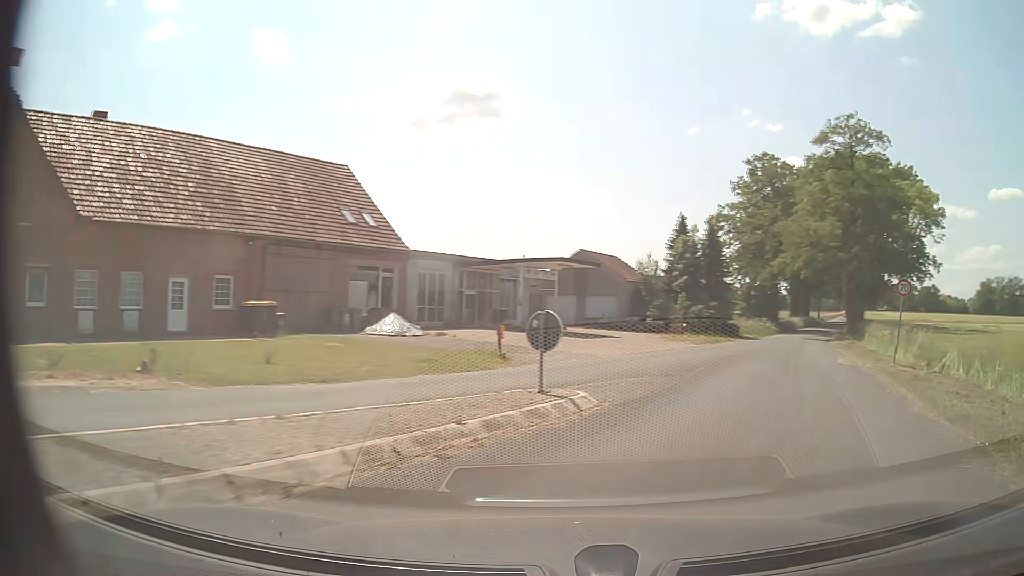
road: residential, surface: paved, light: Day
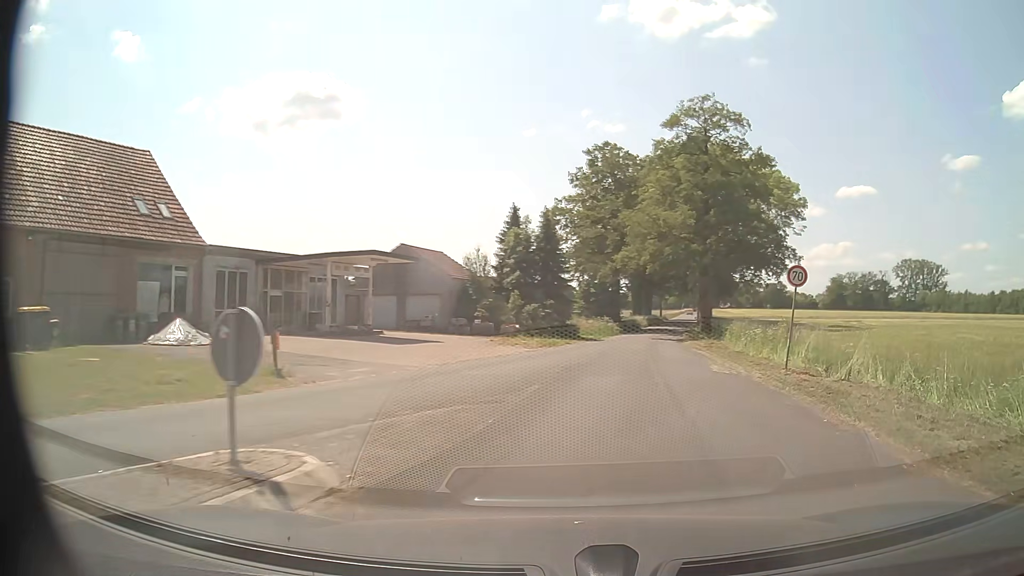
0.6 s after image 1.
(+0.6, +5.0) m; +13°
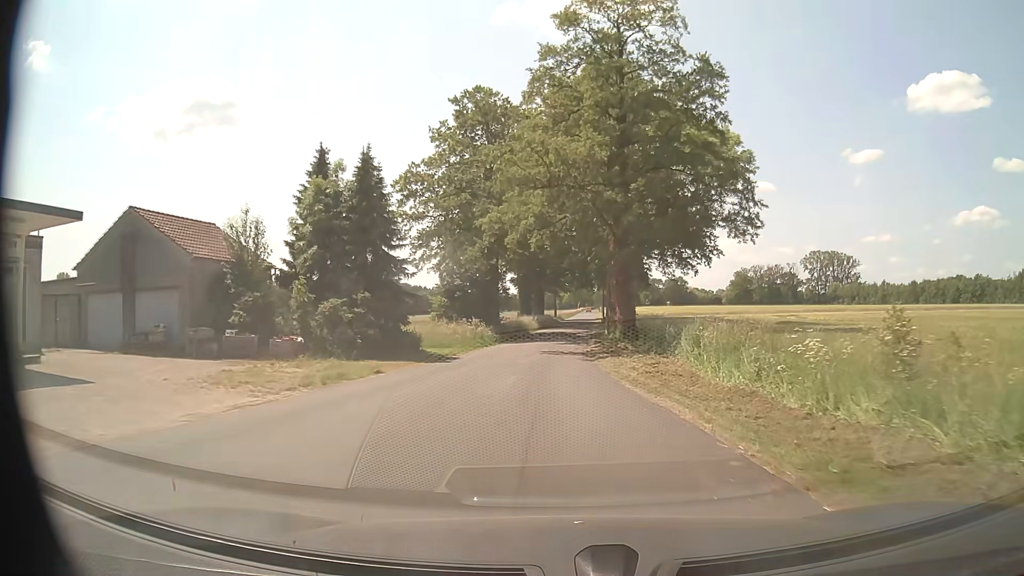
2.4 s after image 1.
(+2.8, +18.6) m; +9°
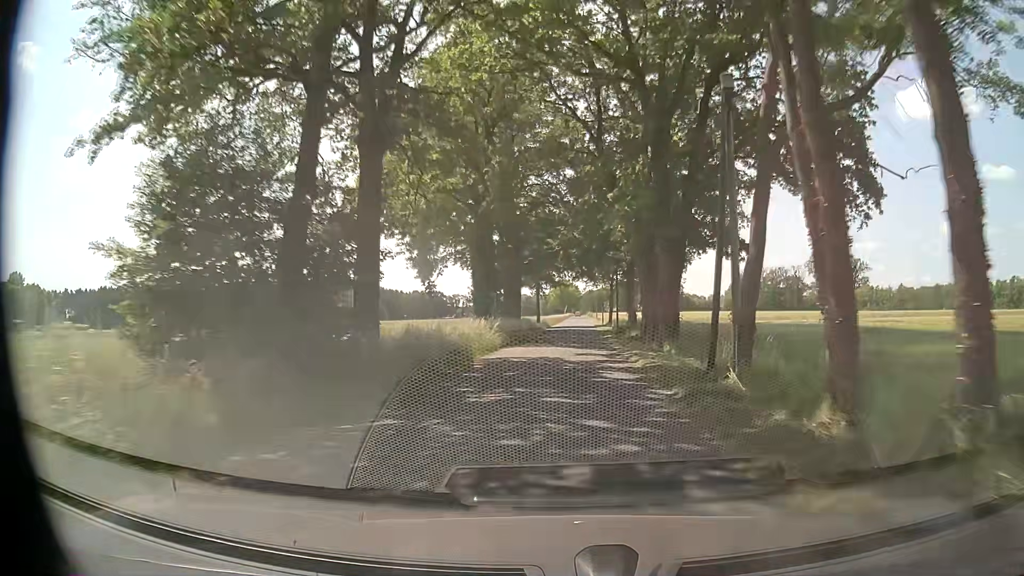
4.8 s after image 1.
(+0.1, +34.6) m; +1°
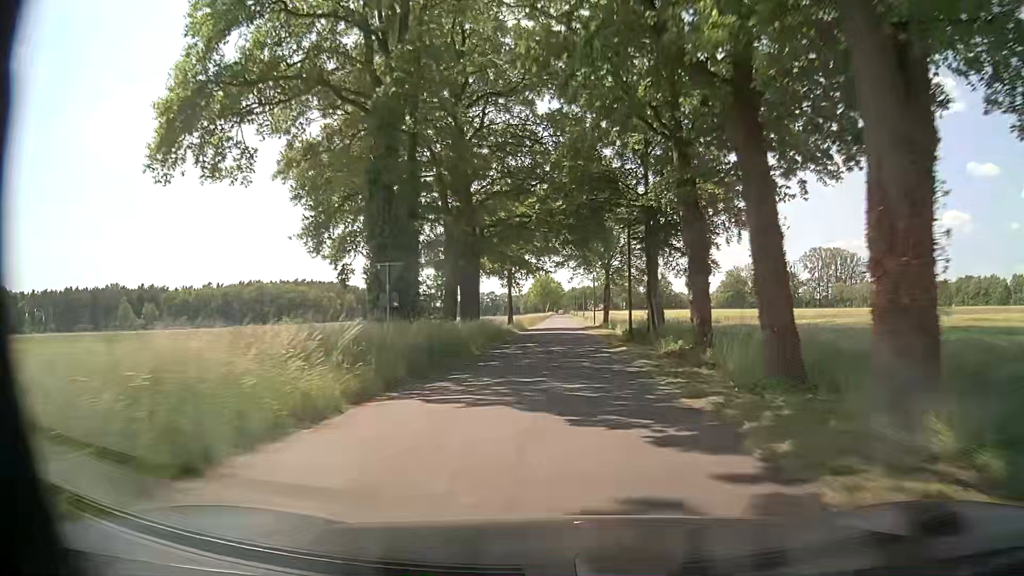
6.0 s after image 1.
(+0.7, +20.8) m; +2°
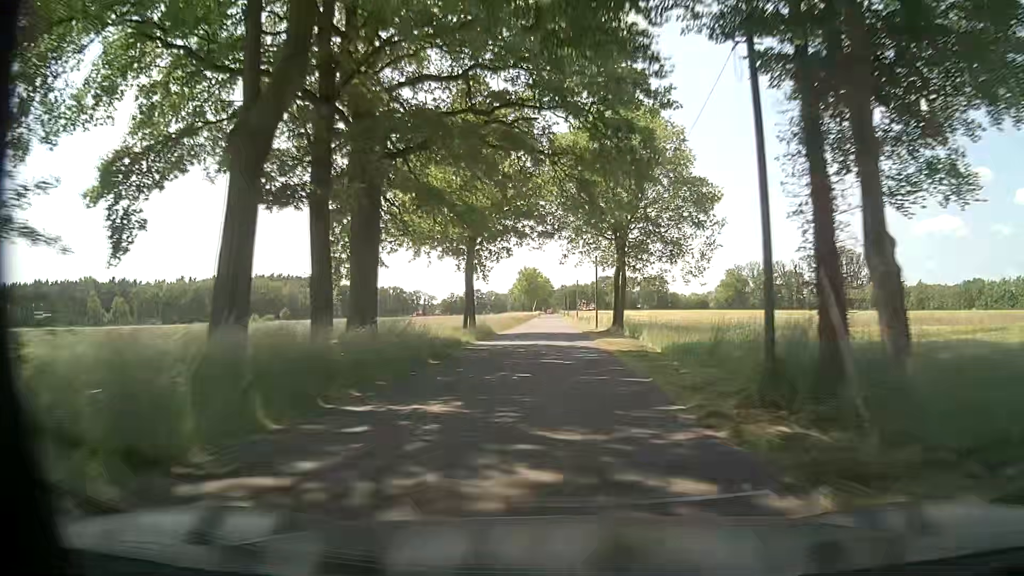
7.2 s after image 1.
(+0.2, +22.6) m; +1°
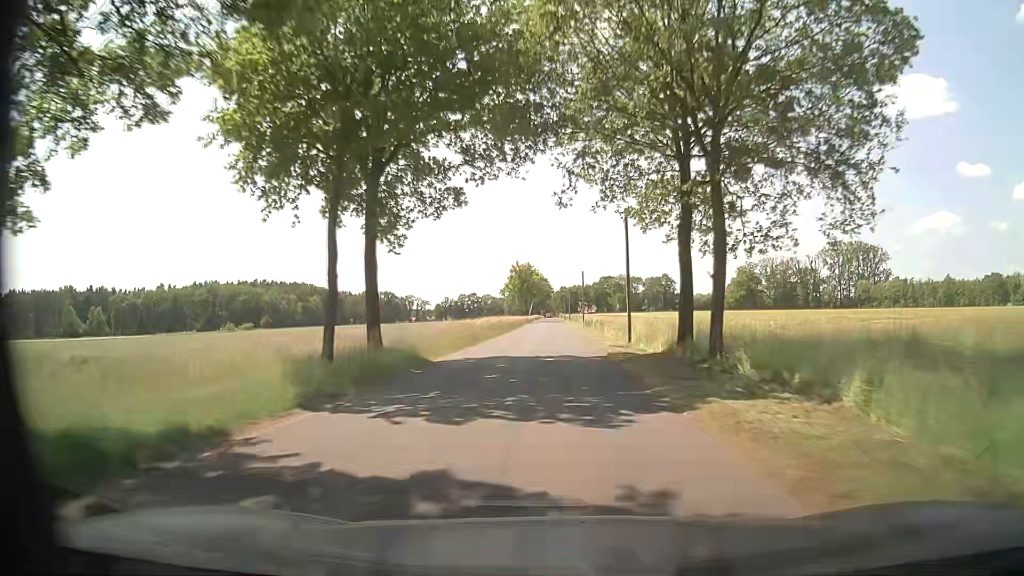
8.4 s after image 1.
(+0.1, +23.3) m; 0°
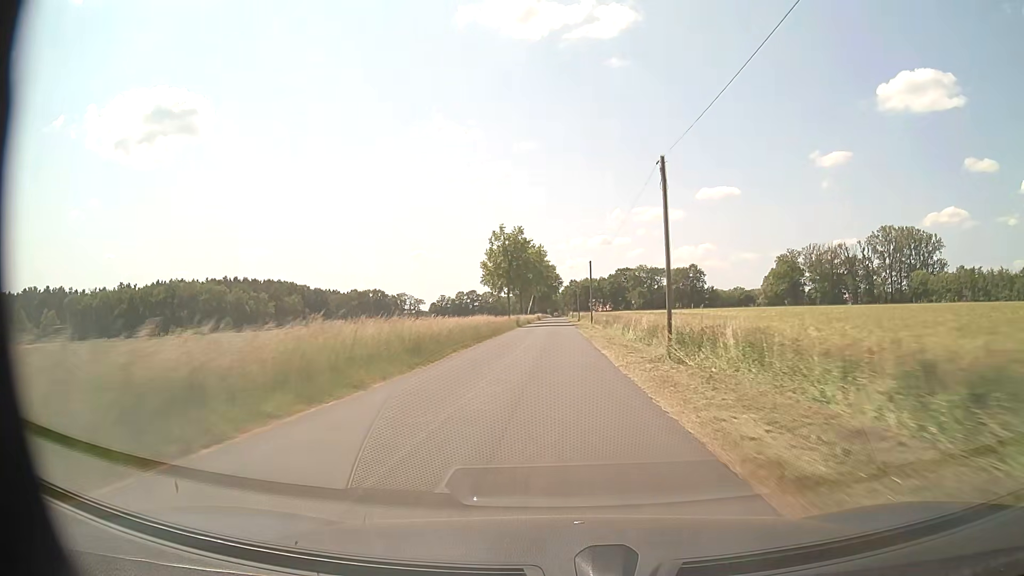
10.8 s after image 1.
(-0.4, +48.3) m; -1°
(0, +10) (0, +20) (0, +30) (0, +40) (0, +50) (0, +60) (0, +70) (0, +80) (0, +90) (0, +100) m
